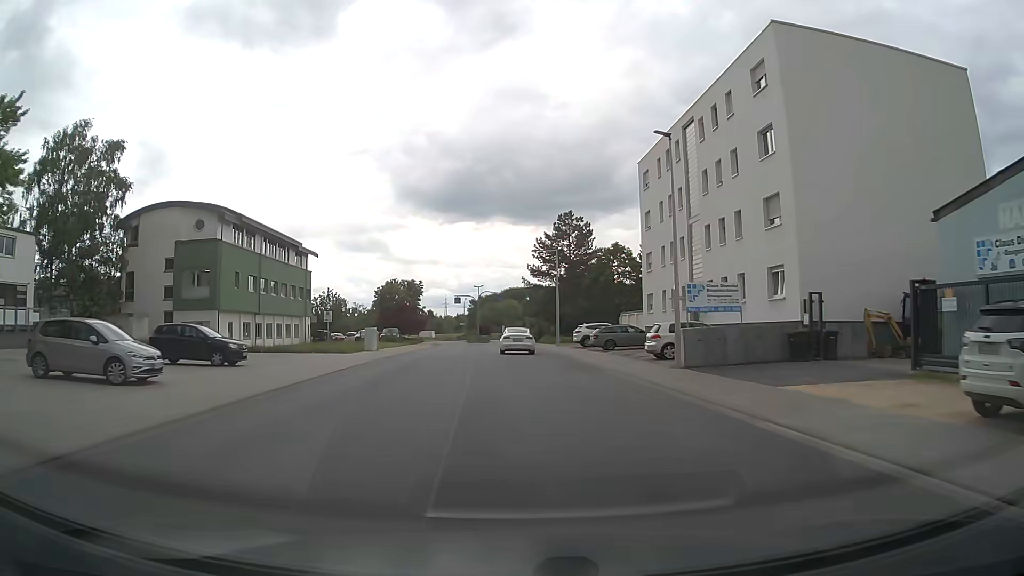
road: unclassified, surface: asphalt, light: Day
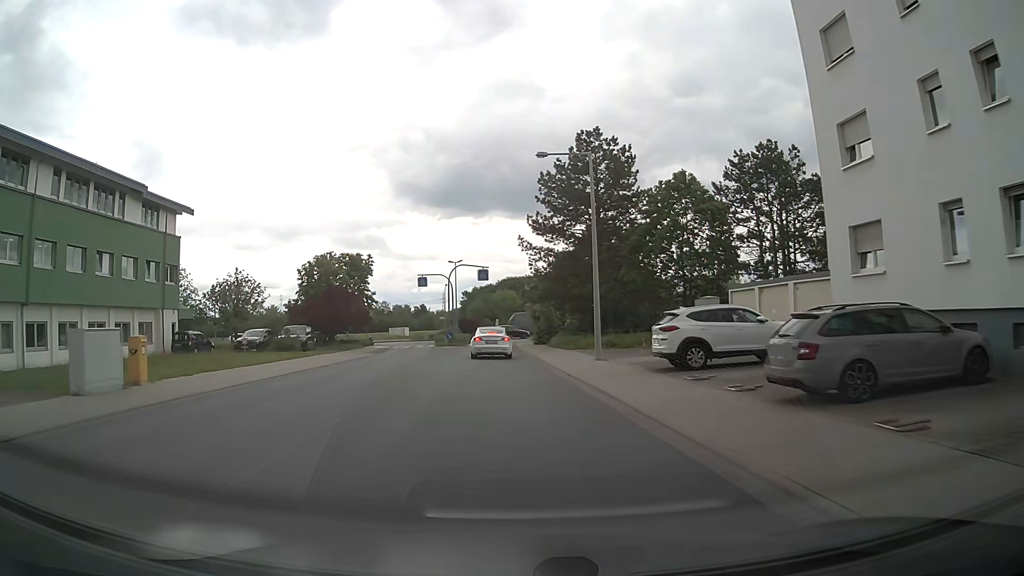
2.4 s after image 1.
(+0.5, +30.3) m; +1°
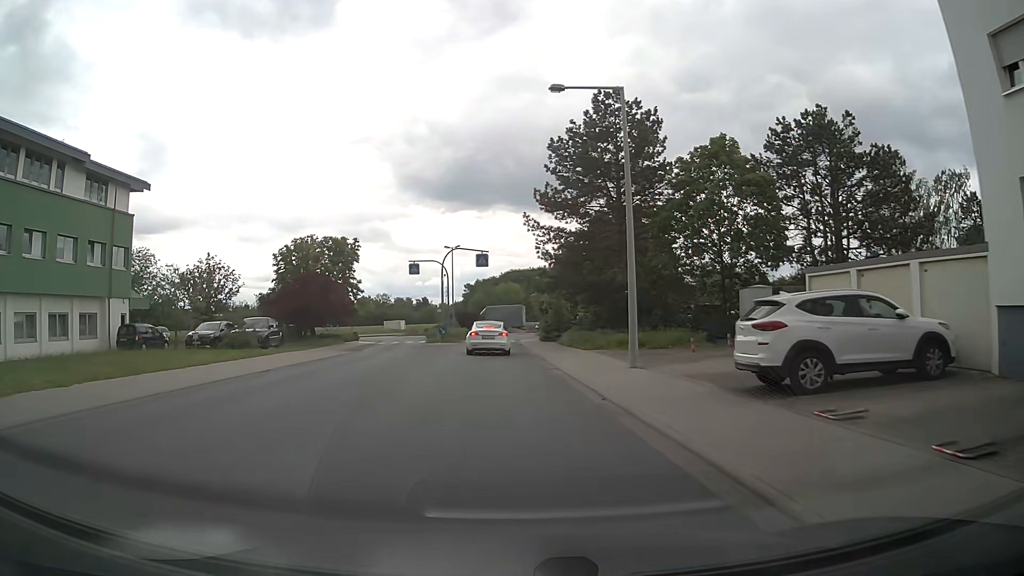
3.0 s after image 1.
(-0.1, +7.0) m; -1°
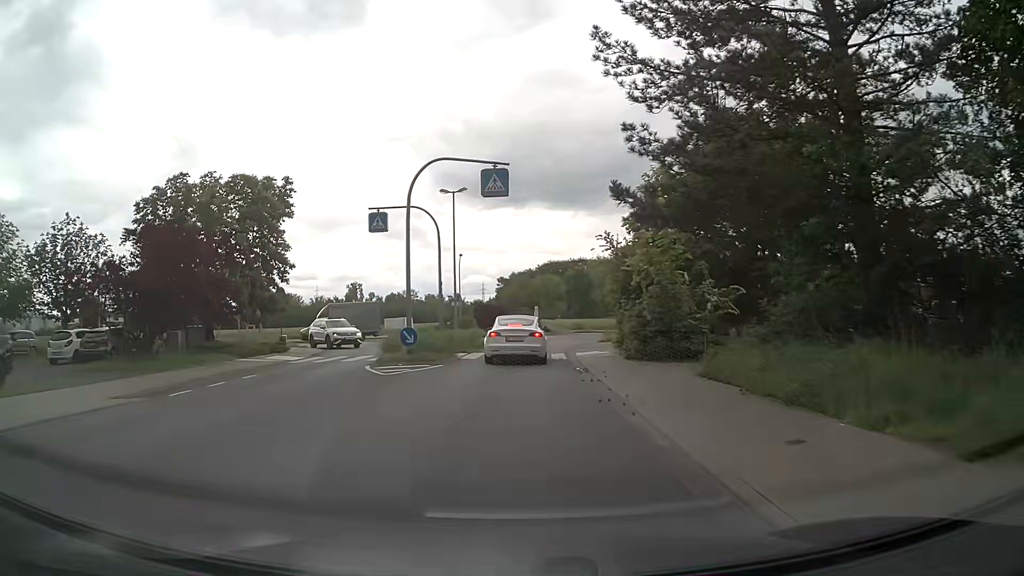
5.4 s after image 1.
(-0.2, +23.9) m; -2°
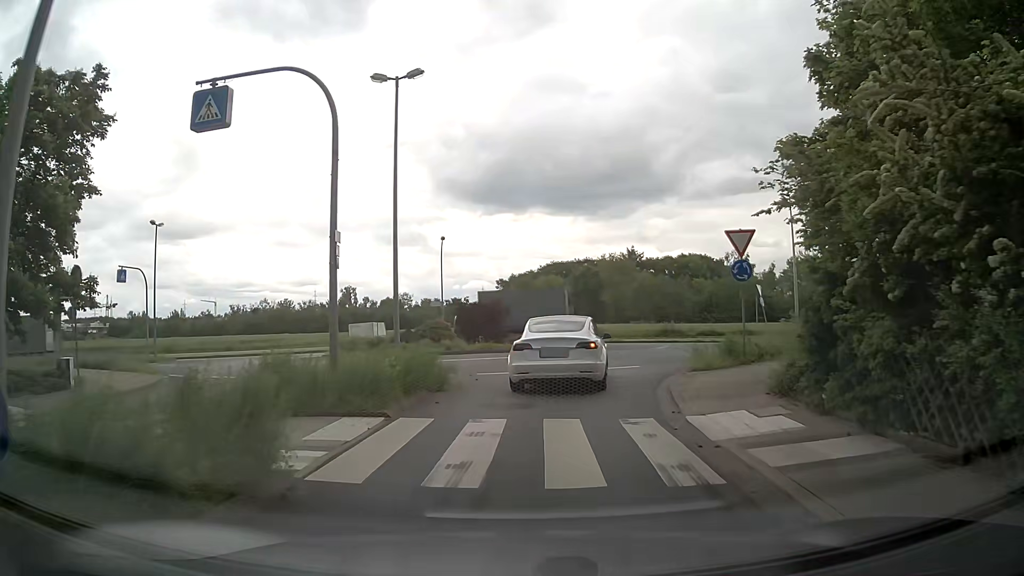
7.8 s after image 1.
(-0.1, +16.6) m; -1°
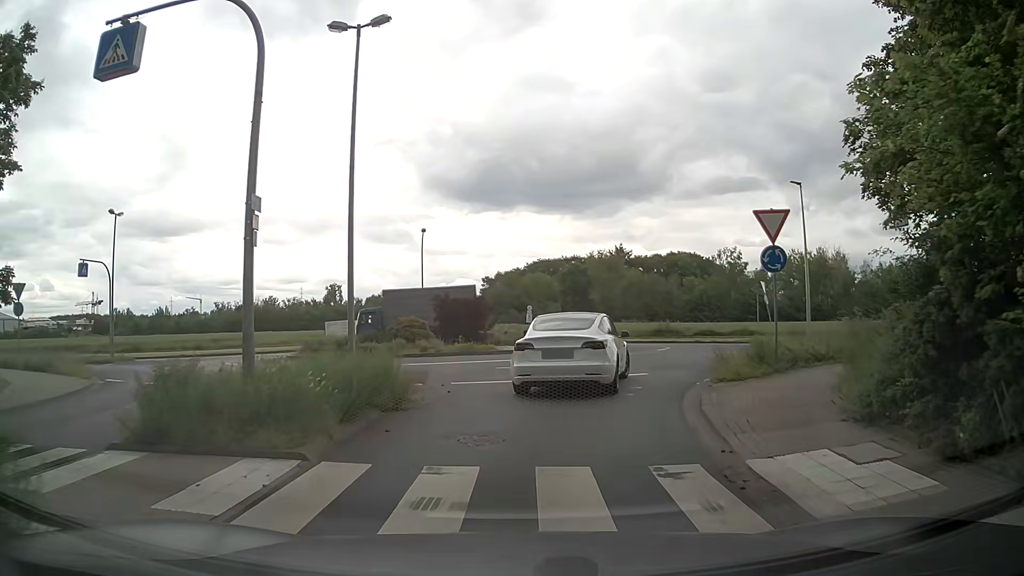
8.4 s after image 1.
(+0.1, +3.1) m; +1°
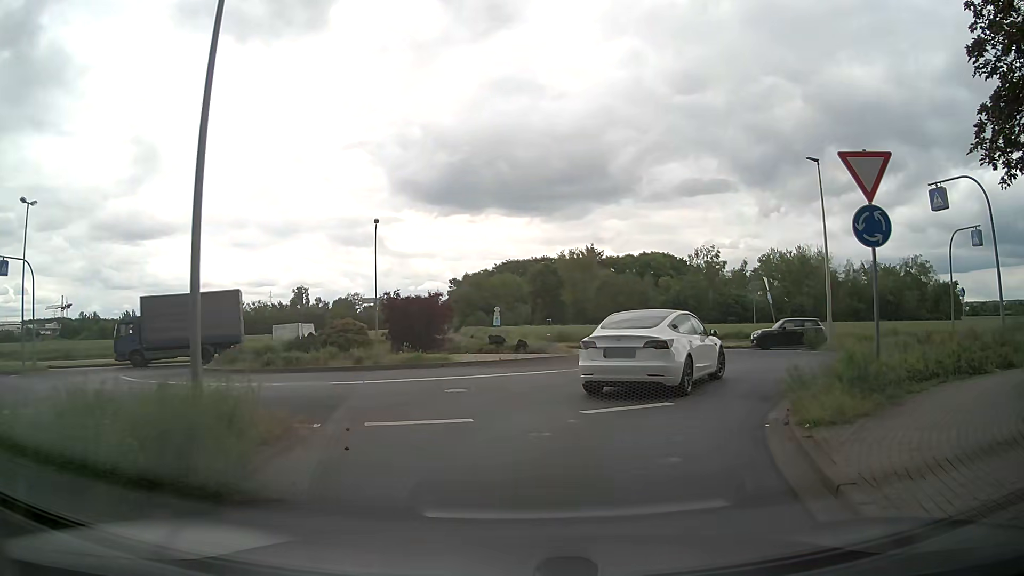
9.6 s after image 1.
(+0.2, +5.5) m; +3°
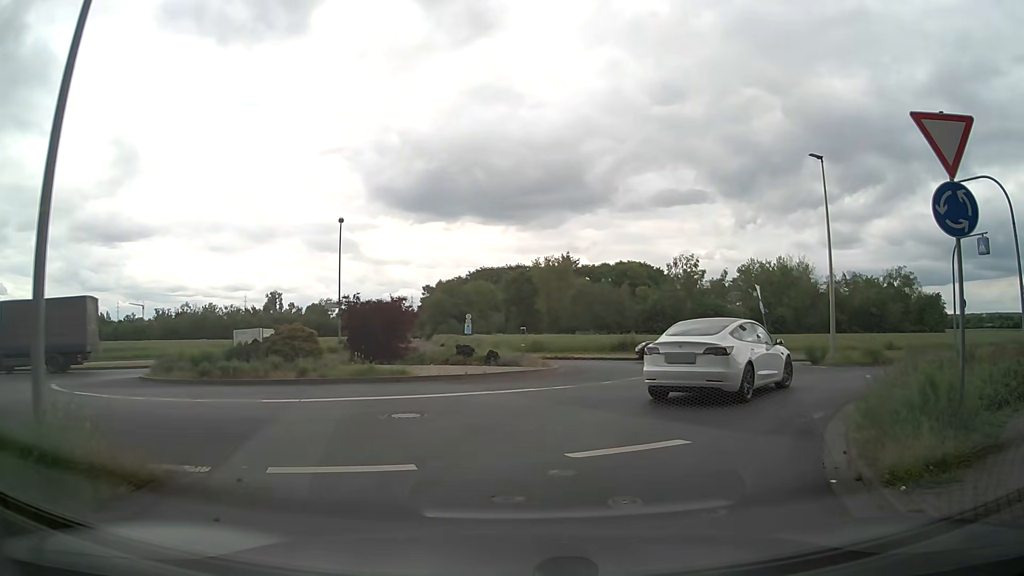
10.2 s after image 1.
(+0.1, +2.7) m; +2°
